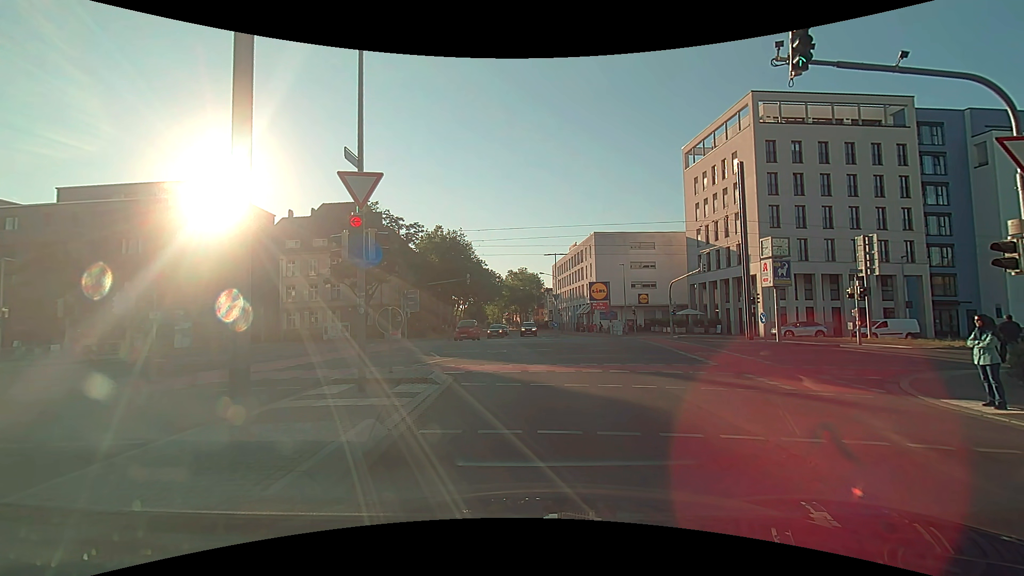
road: tertiary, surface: asphalt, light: Day
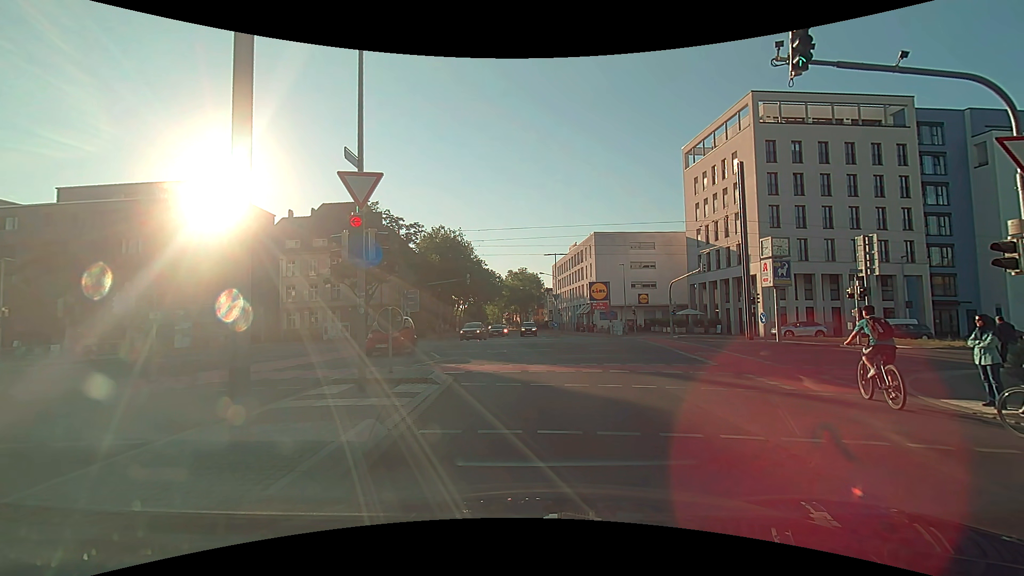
(0.0, 0.0) m; 0°
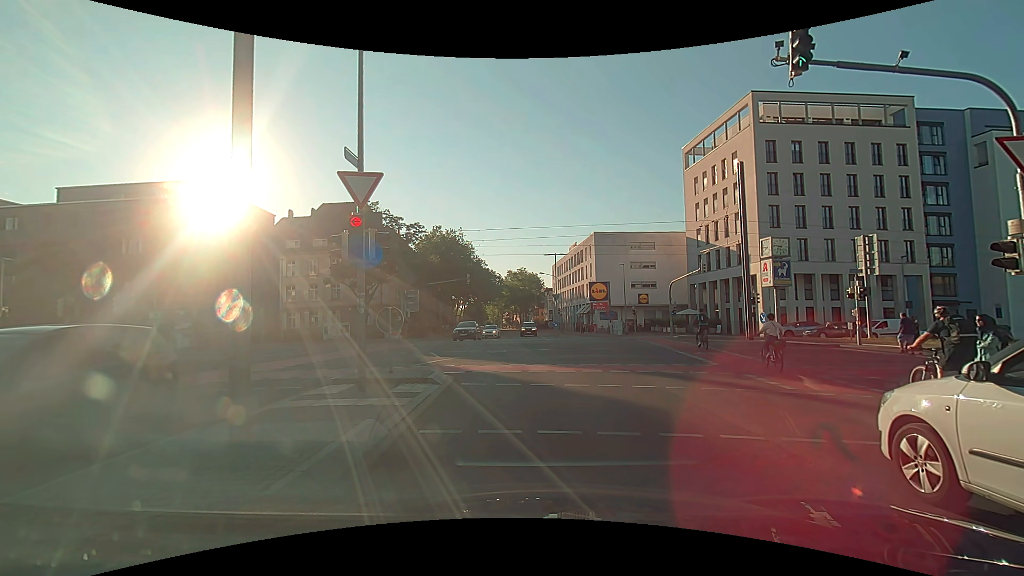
(0.0, 0.0) m; 0°
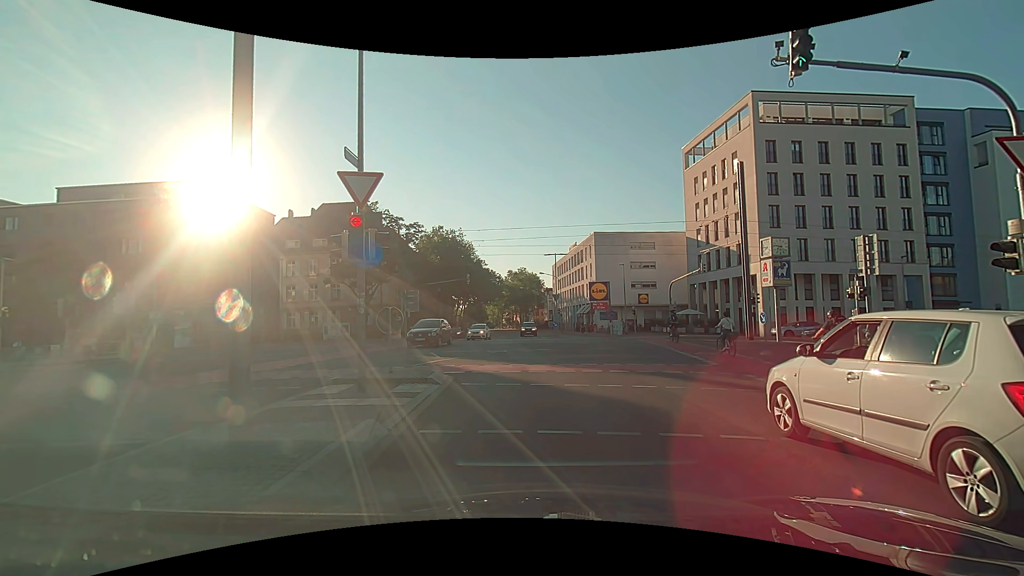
(0.0, 0.0) m; 0°
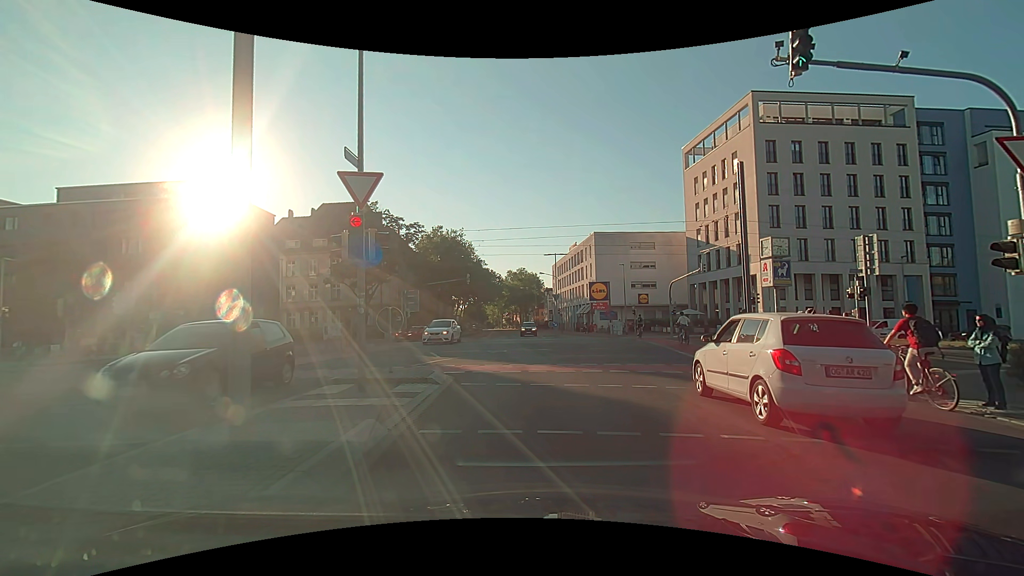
(0.0, 0.0) m; 0°
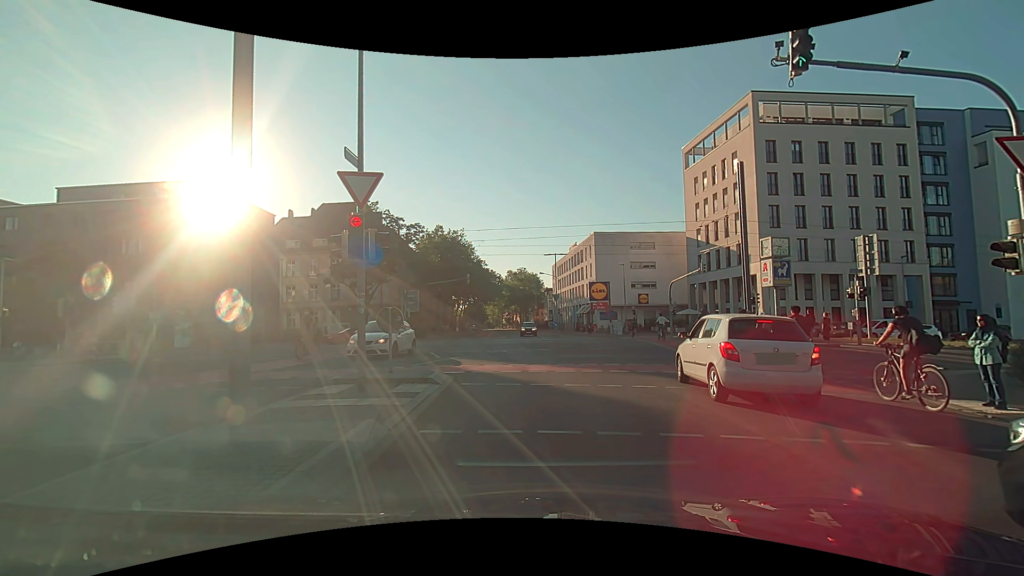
(0.0, 0.0) m; 0°
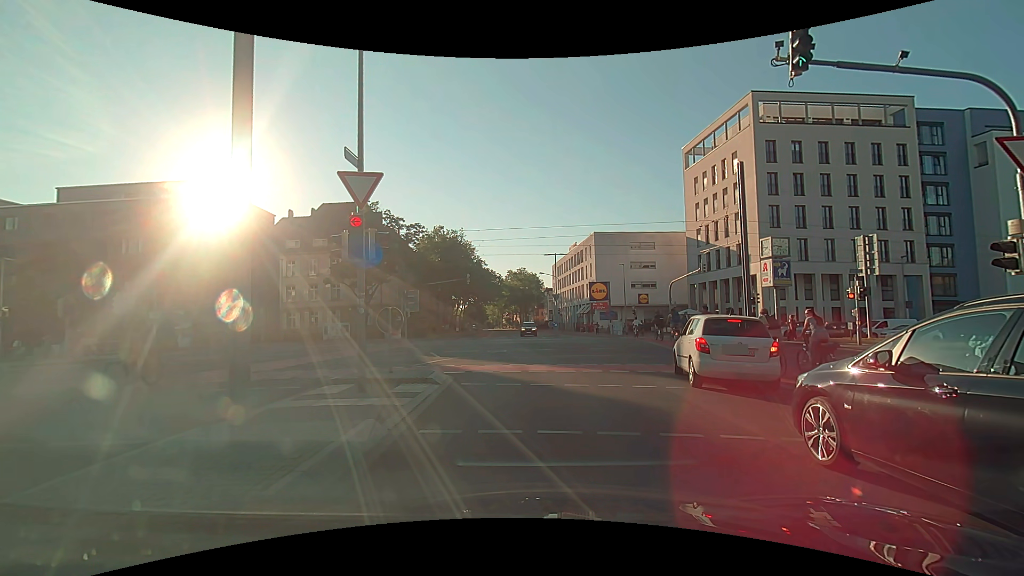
(0.0, 0.0) m; 0°
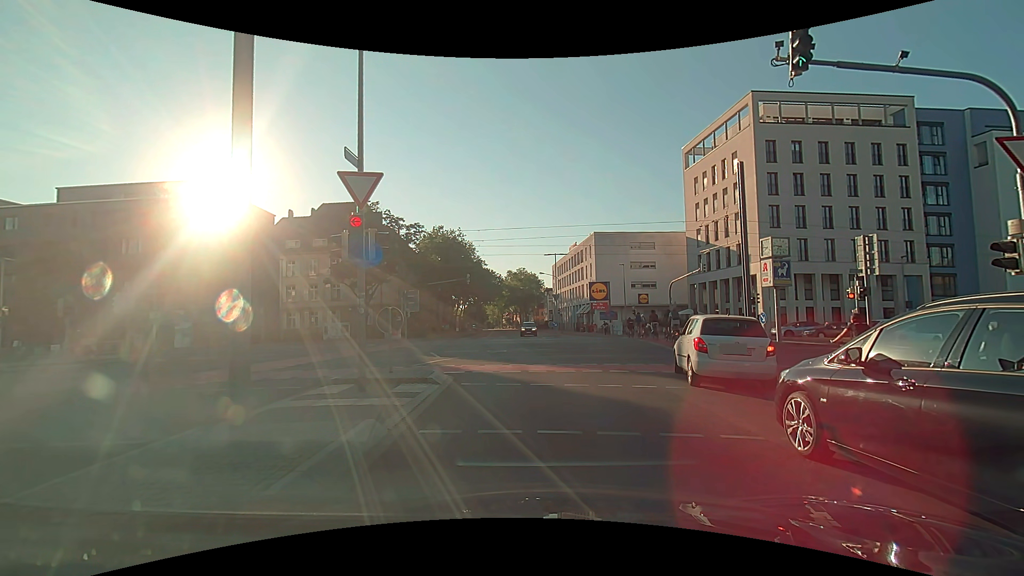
(0.0, 0.0) m; 0°
(0, +10) (-1, +20) (-4, +29) (-10, +38) (-19, +42) (-29, +42) (-39, +41) (-49, +41) (-59, +40) (-69, +39) m
